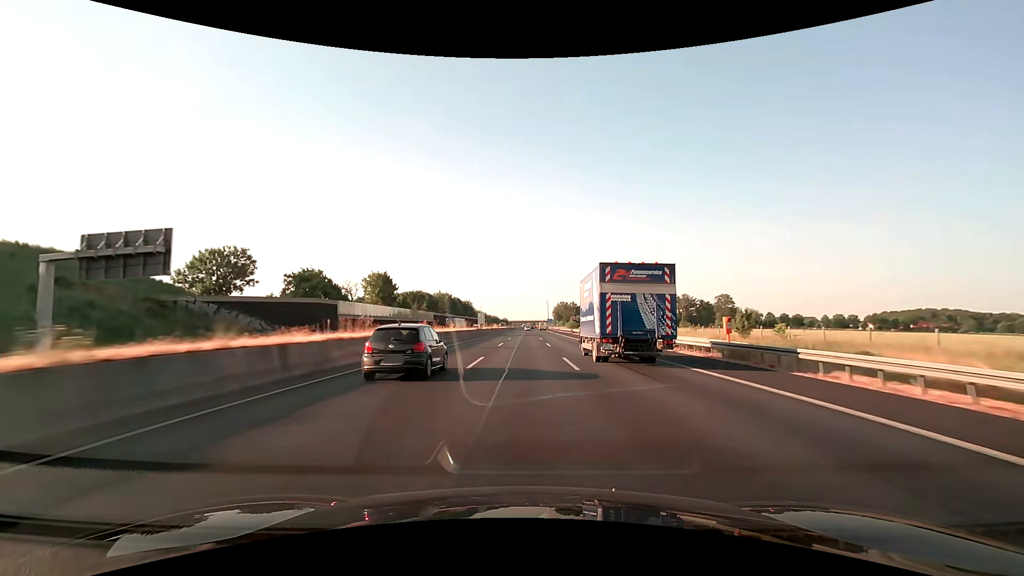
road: motorway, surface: asphalt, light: Day
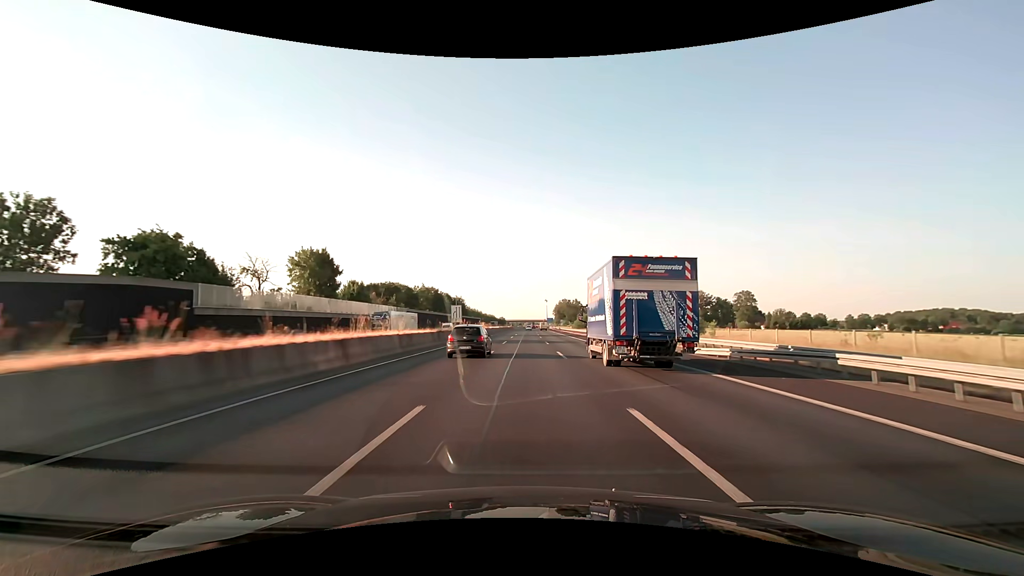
(0.0, +31.6) m; 0°
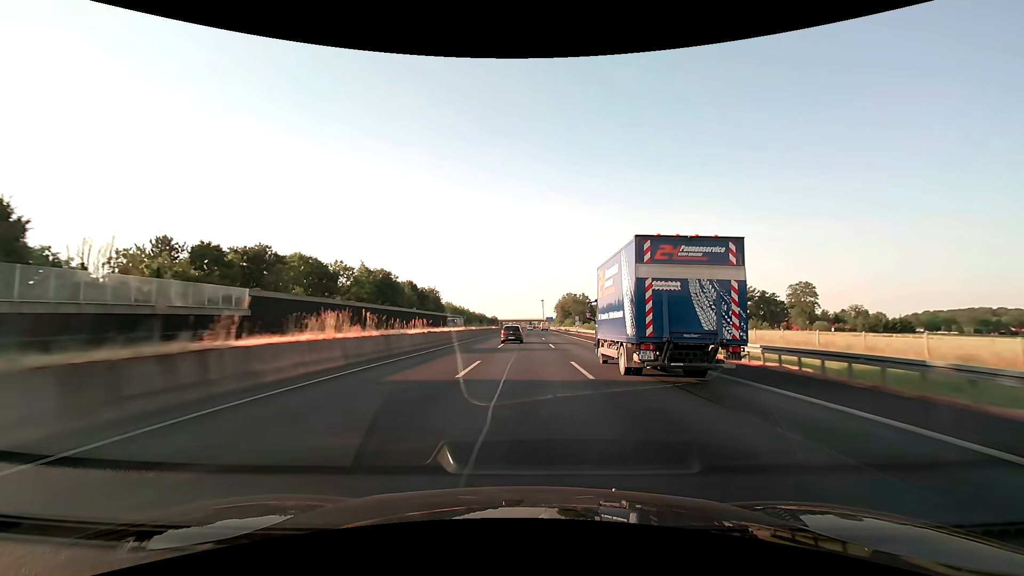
(+0.4, +63.2) m; 0°
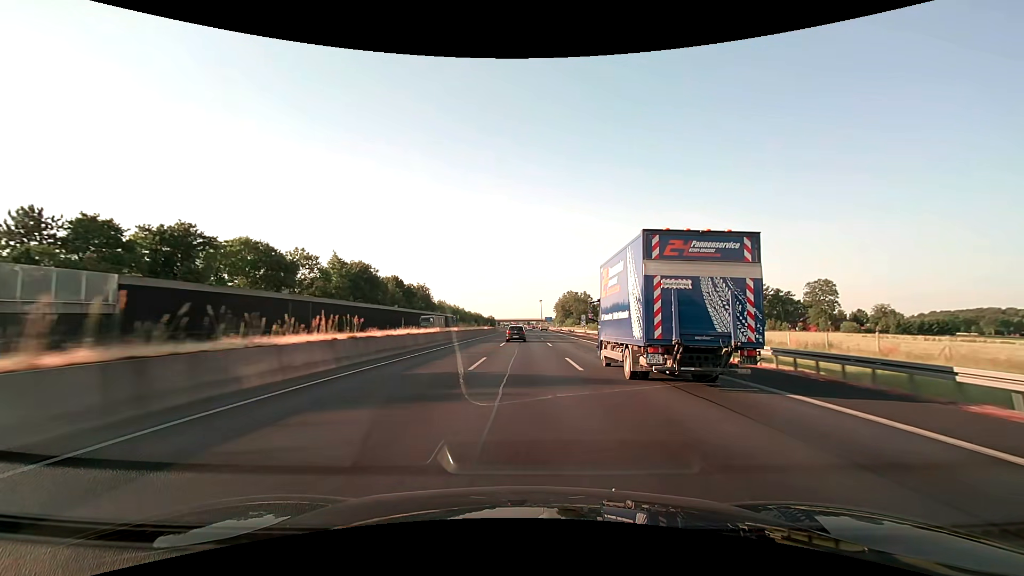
(0.0, +15.8) m; 0°
(0, +10) (0, +20) (0, +30) (0, +40) (0, +50) (0, +60) (+1, +70) (+1, +80) (+1, +90) (+1, +100) m
